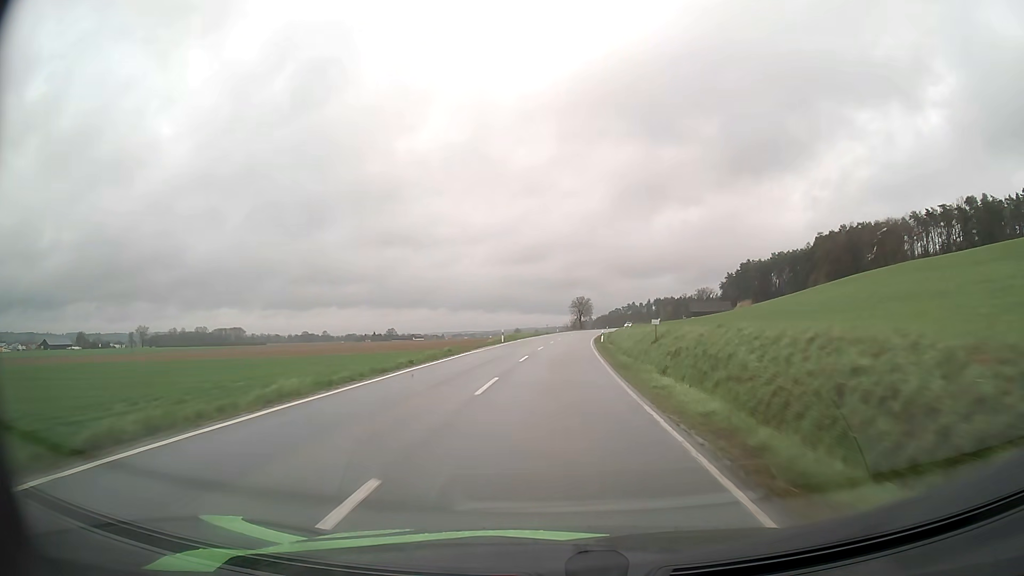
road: secondary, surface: asphalt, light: Day
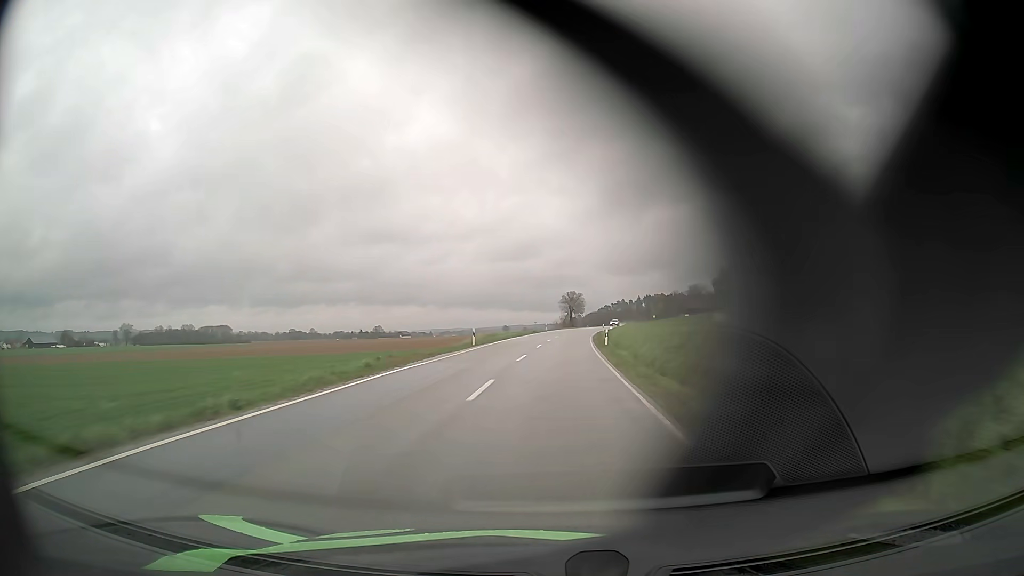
(+0.1, +12.9) m; +1°
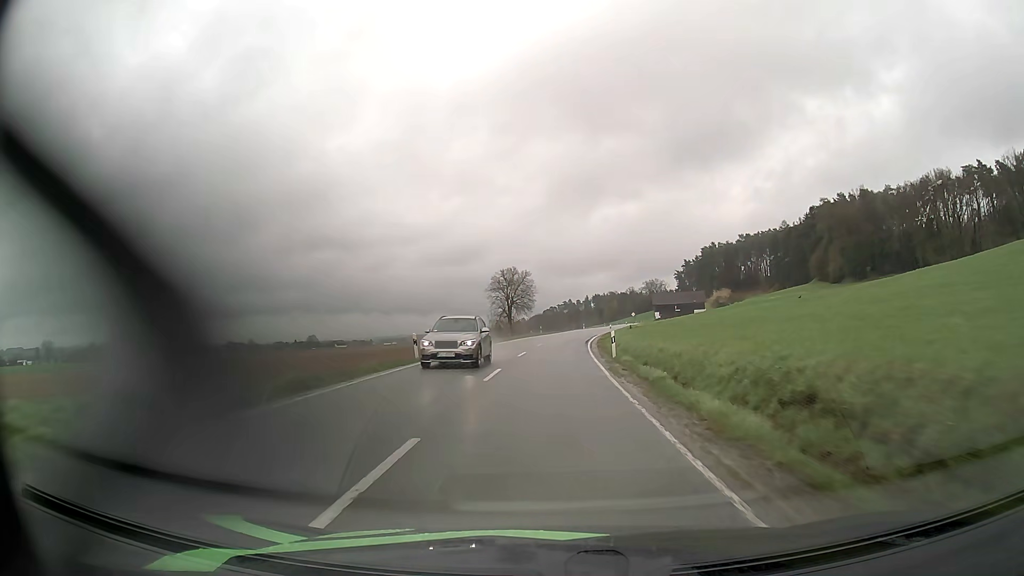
(+2.5, +64.1) m; +5°
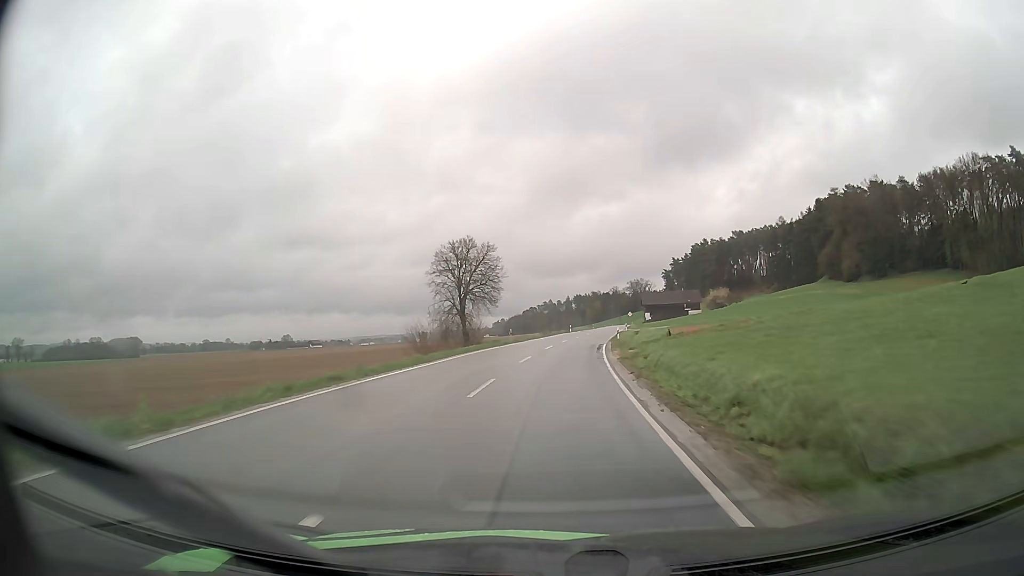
(+0.3, +26.0) m; +2°
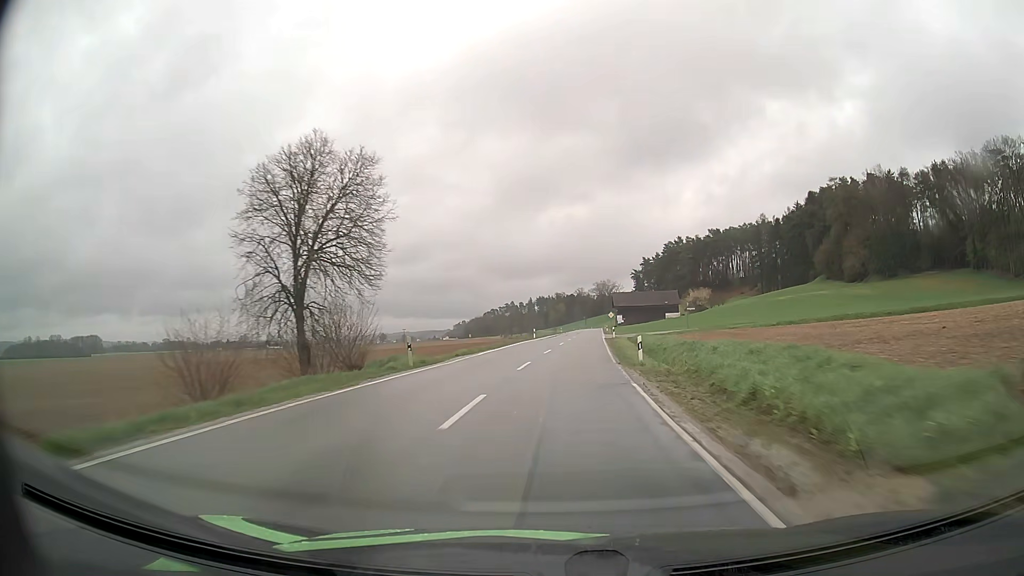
(+0.7, +26.2) m; +3°
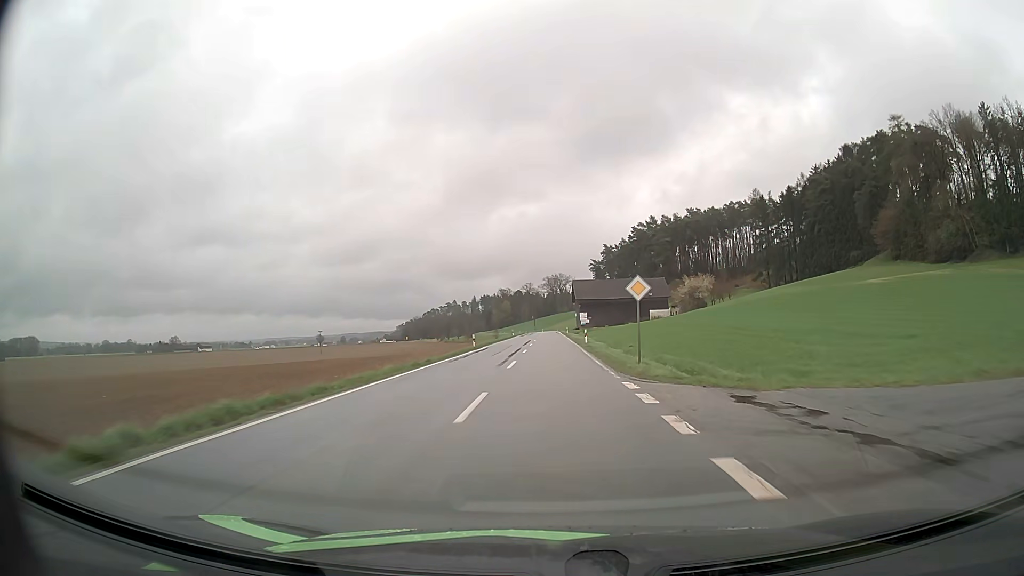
(+3.6, +67.9) m; +4°
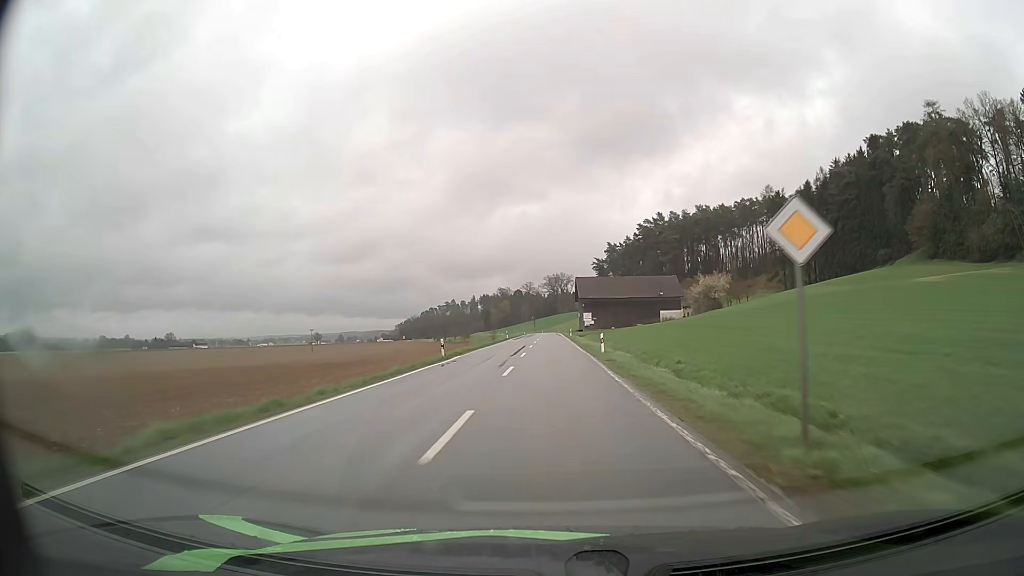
(0.0, +14.0) m; 0°
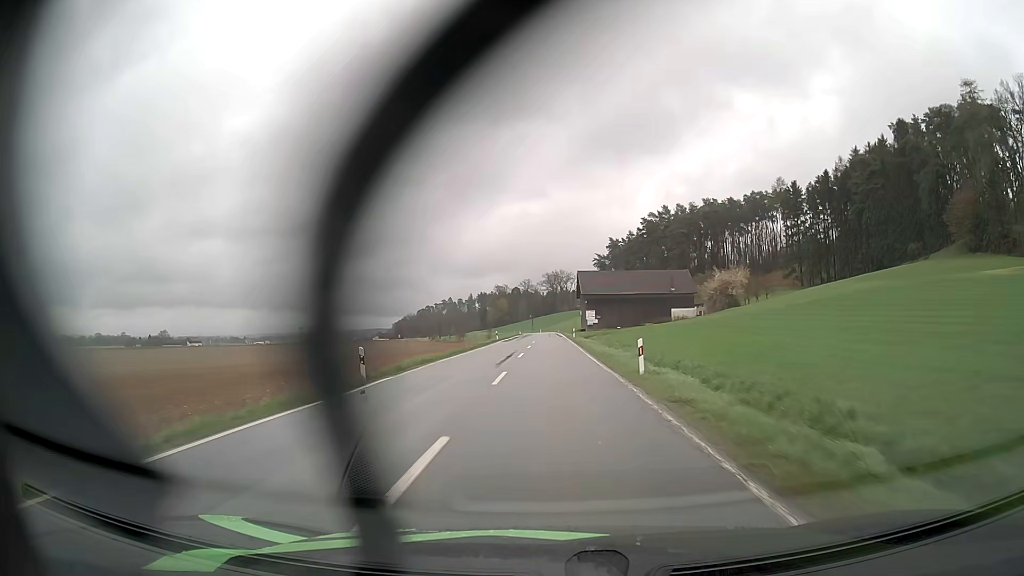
(0.0, +14.1) m; 0°
(0, +10) (0, +20) (0, +30) (0, +40) (0, +50) (0, +60) (0, +70) (0, +80) (0, +90) (0, +100) m
